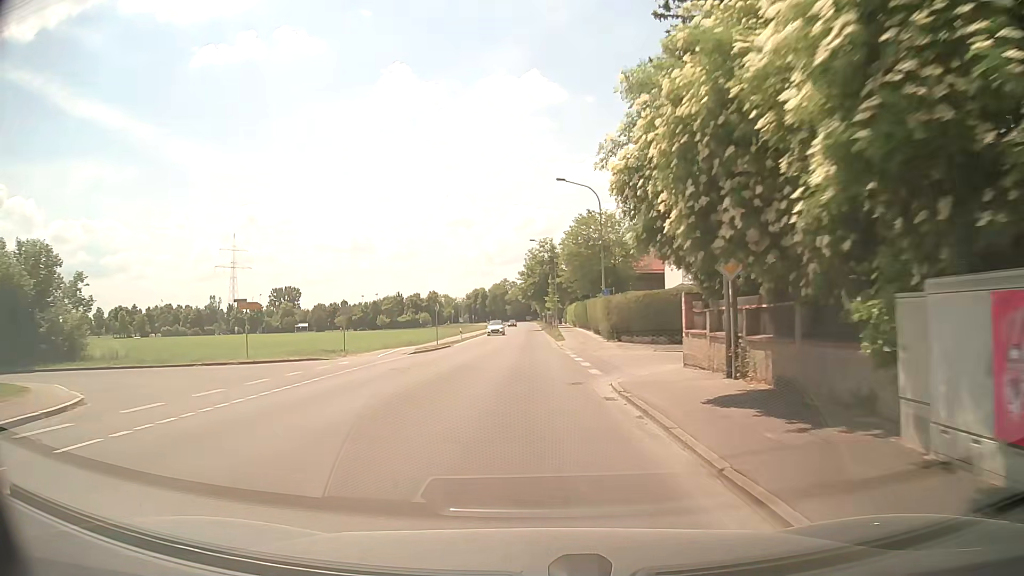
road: tertiary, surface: asphalt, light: Day
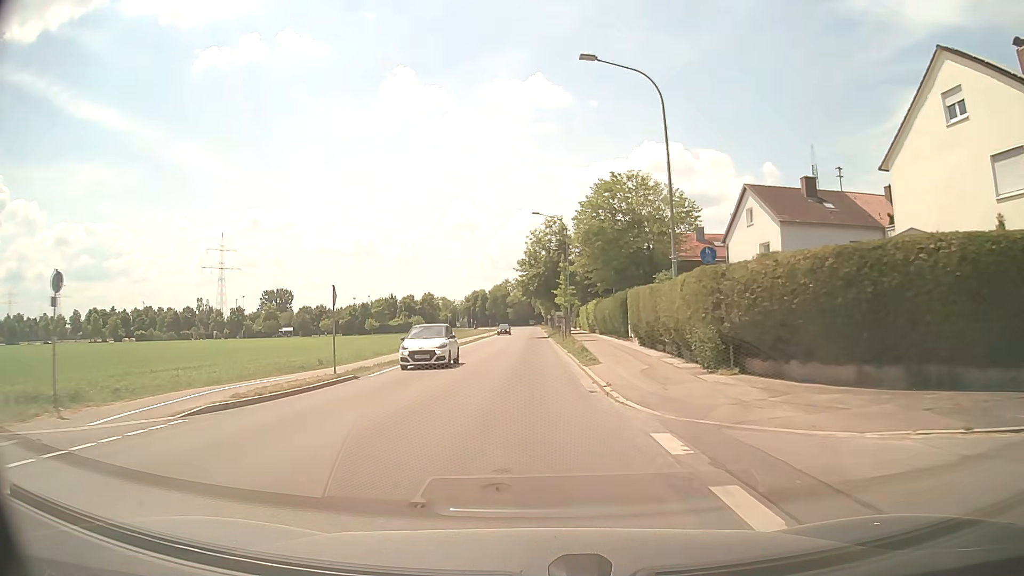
(-0.2, +22.3) m; -1°
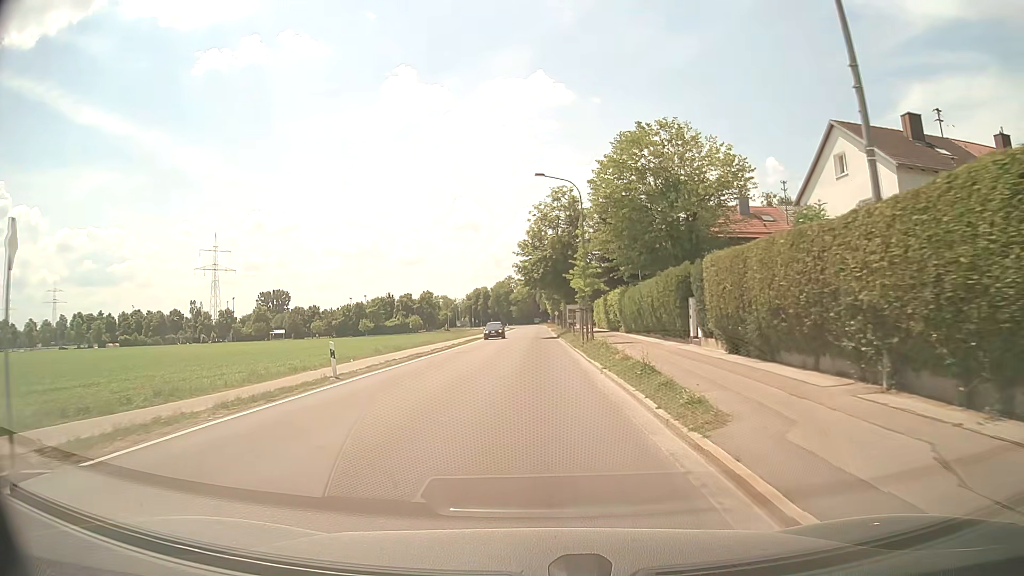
(-0.1, +14.0) m; 0°
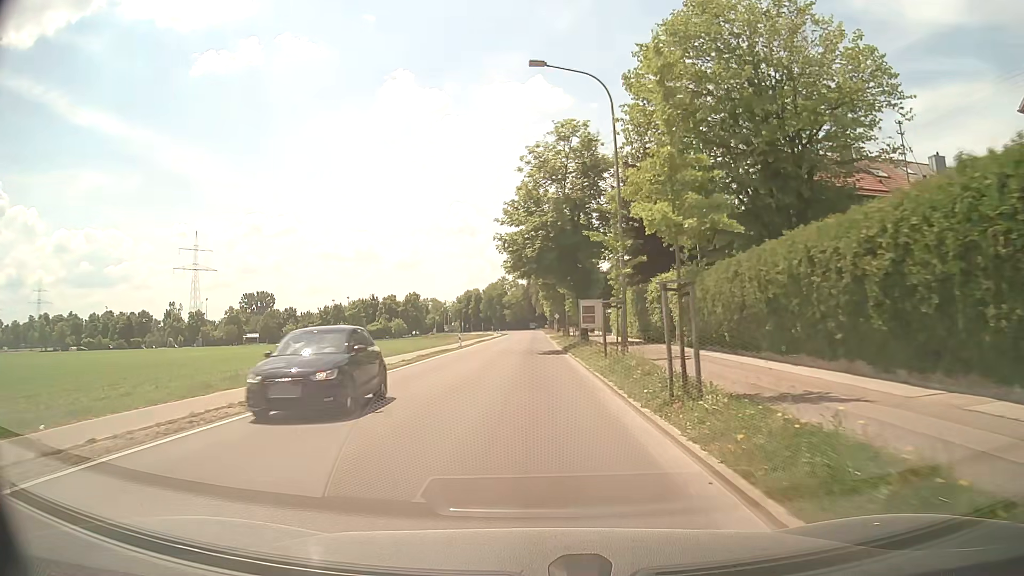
(+0.1, +20.3) m; 0°
(0, +10) (0, +20) (0, +30) (0, +40) (0, +50) (0, +60) (0, +70) (0, +80) (0, +90) (0, +100) m
